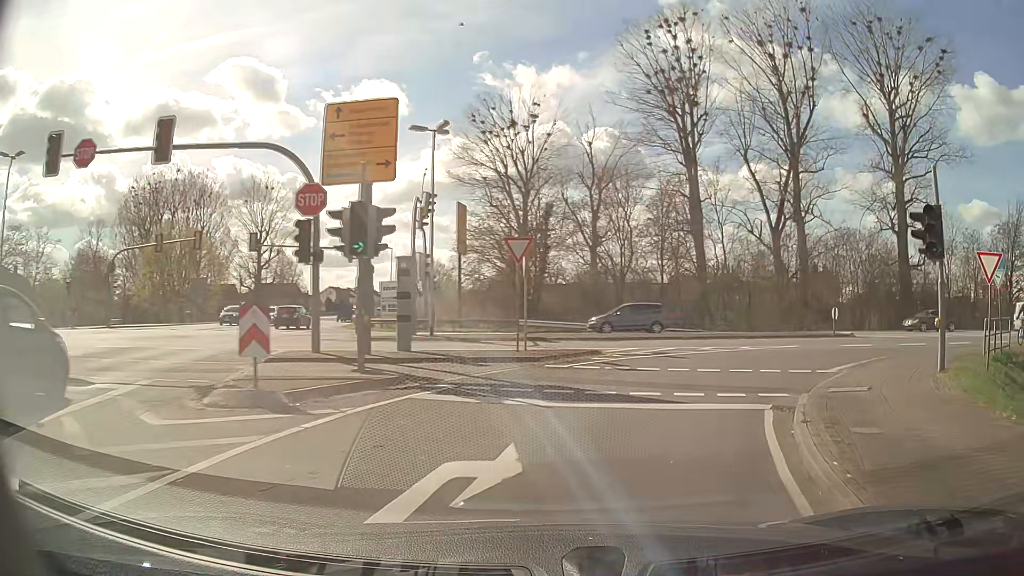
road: tertiary_link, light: Day
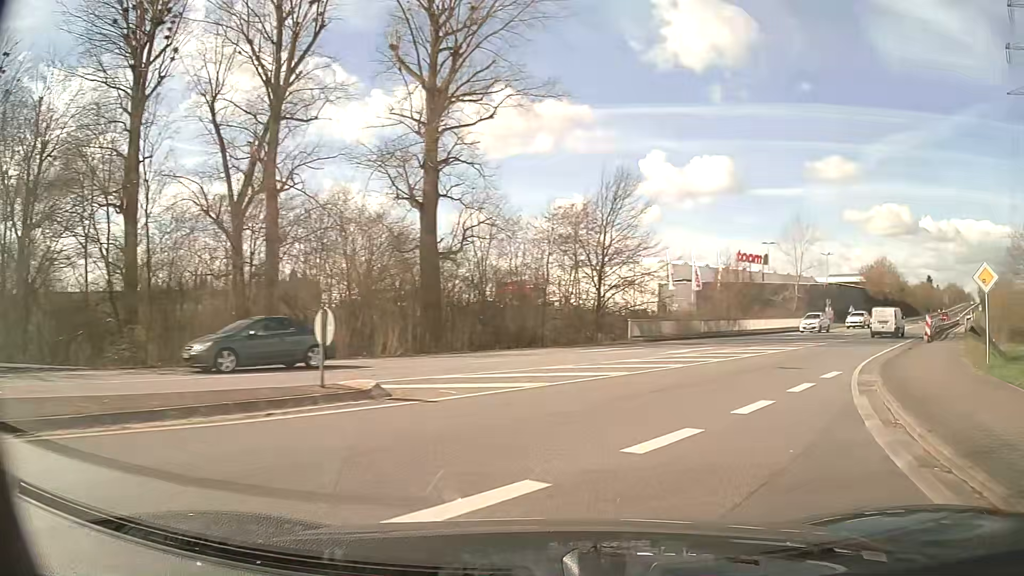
(+8.0, +20.2) m; +44°
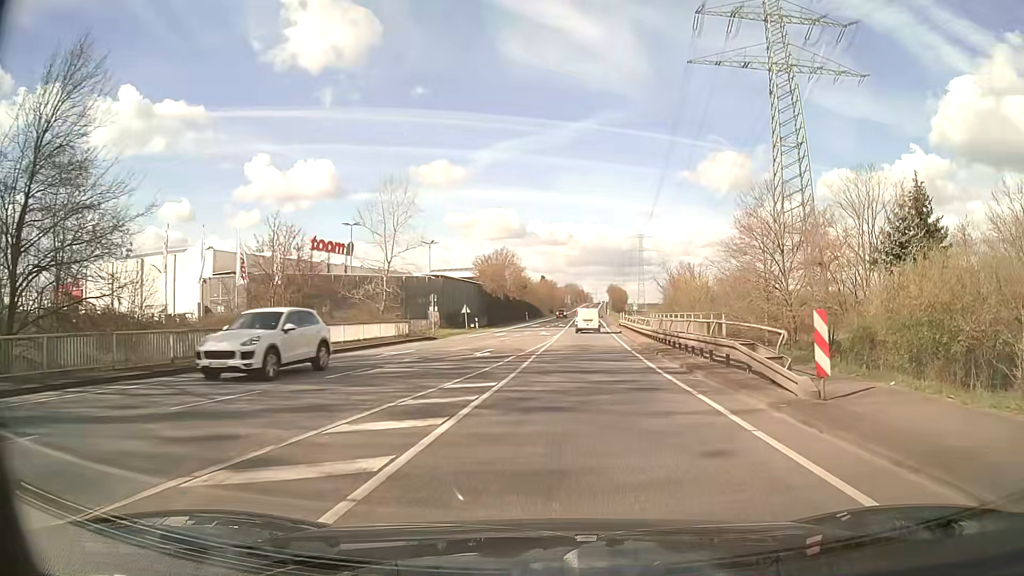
(+8.9, +22.8) m; +34°
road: secondary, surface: asphalt
(0, +10) (+1, +20) (+2, +30) (+2, +40) (+3, +50) (+4, +60) (+4, +70) (+5, +80) (+6, +90) (+6, +100) m
